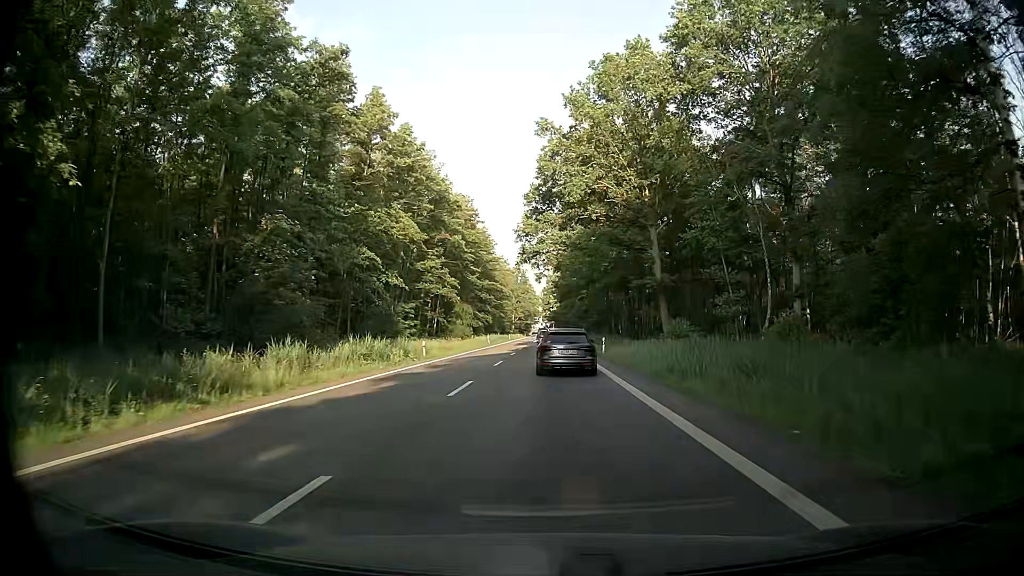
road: secondary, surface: asphalt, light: Day
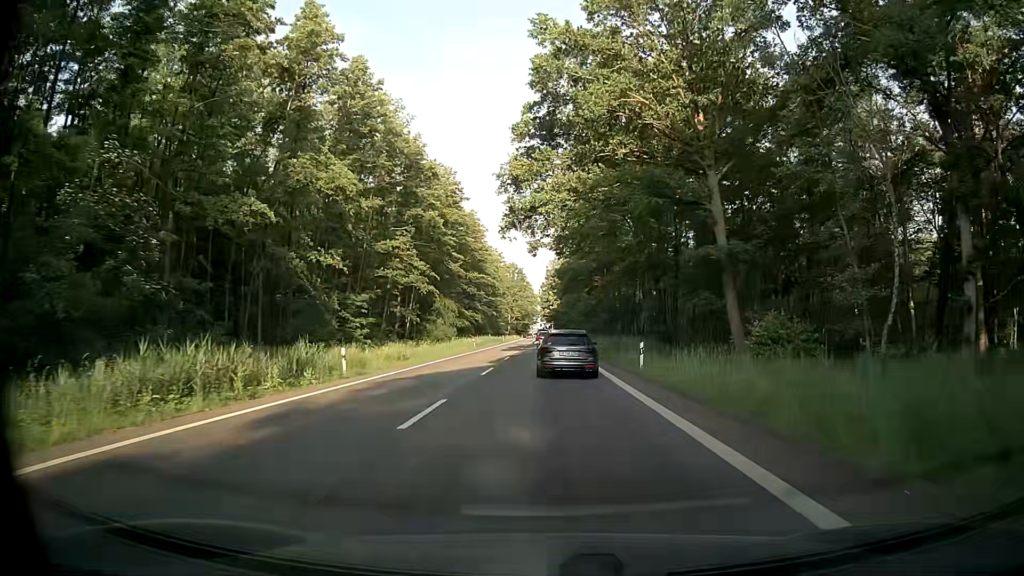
(+0.2, +17.1) m; +1°
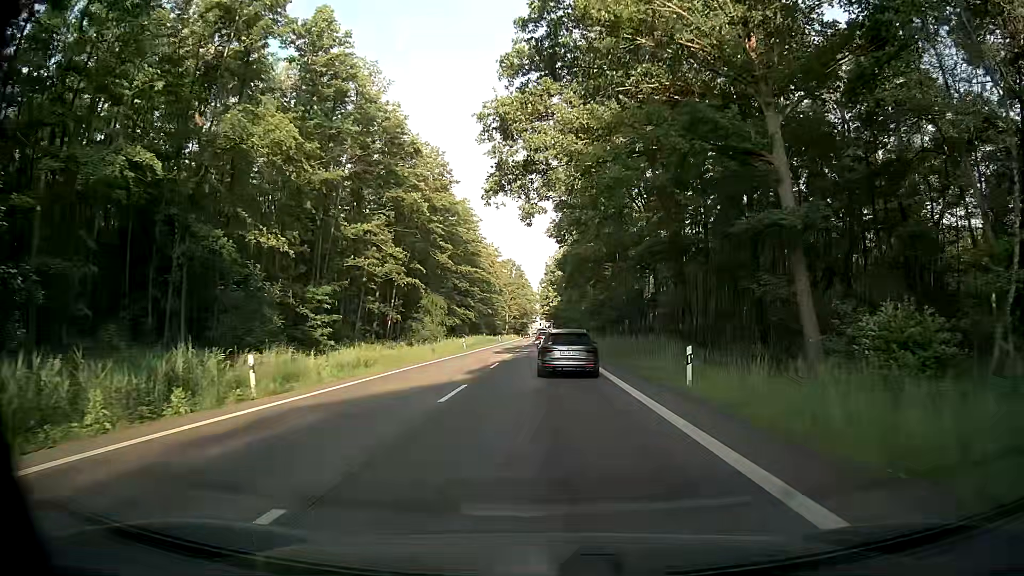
(0.0, +8.5) m; -1°
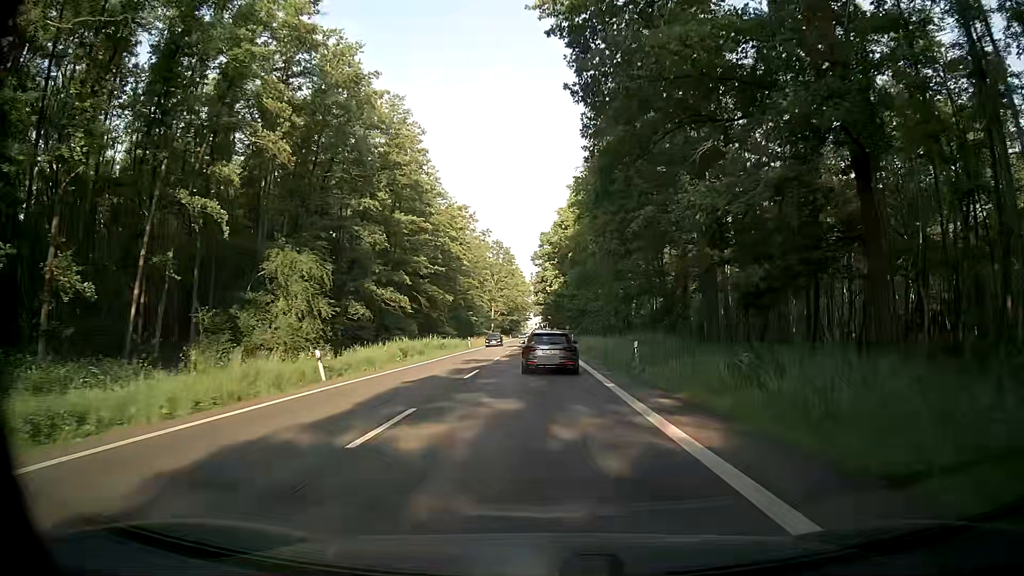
(+0.3, +41.8) m; +1°
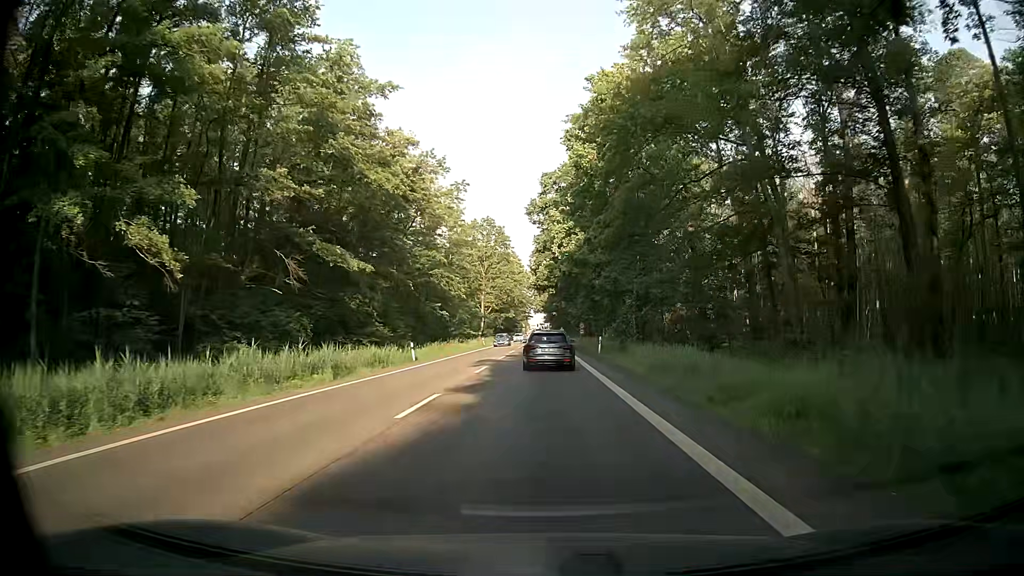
(-0.3, +33.8) m; -1°
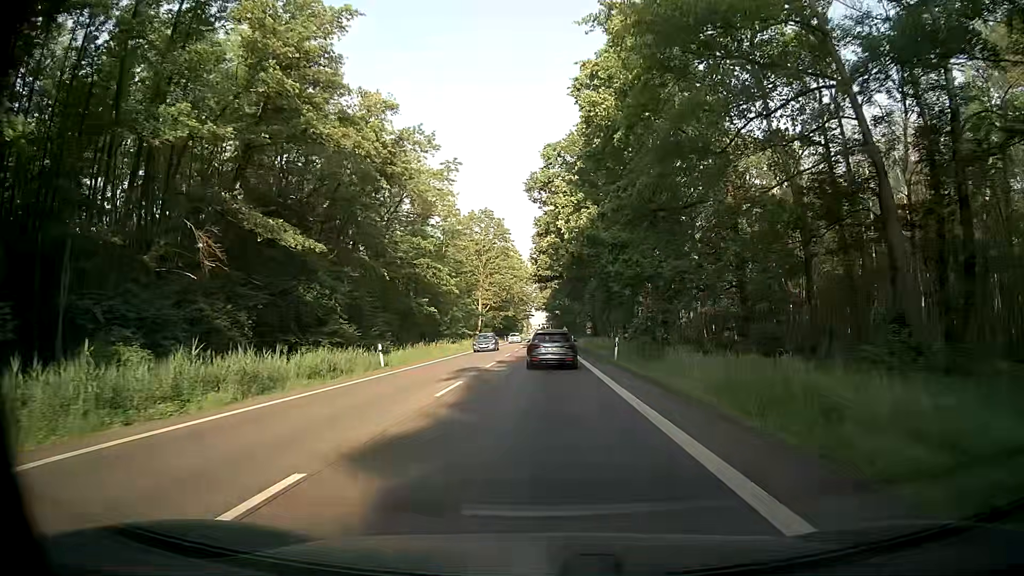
(+0.1, +8.6) m; -1°
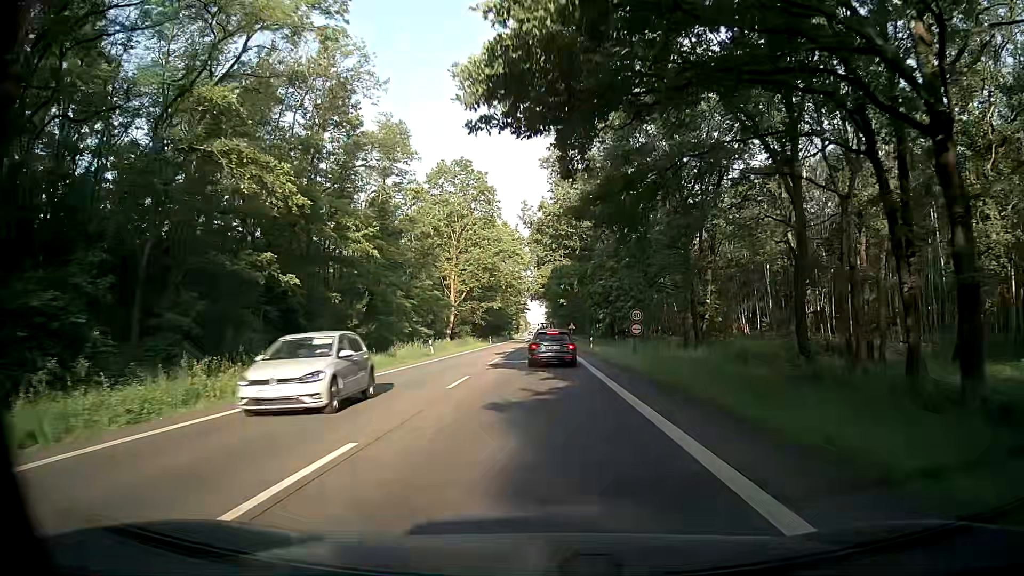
(+0.8, +34.7) m; +1°
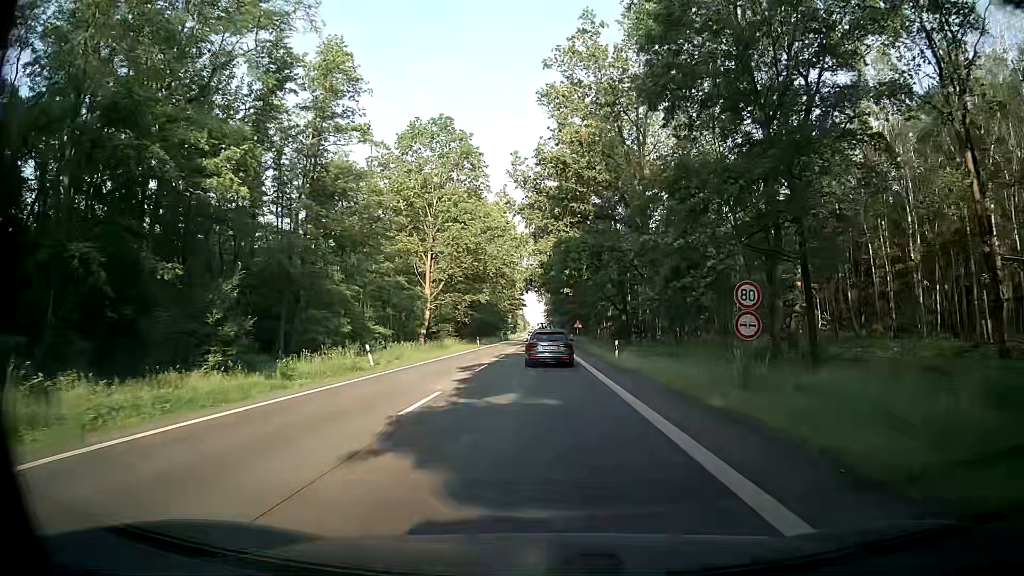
(-0.1, +17.4) m; 0°
(0, +10) (0, +20) (0, +30) (0, +40) (0, +50) (0, +60) (-1, +70) (-1, +80) (-1, +90) (-1, +100) m
